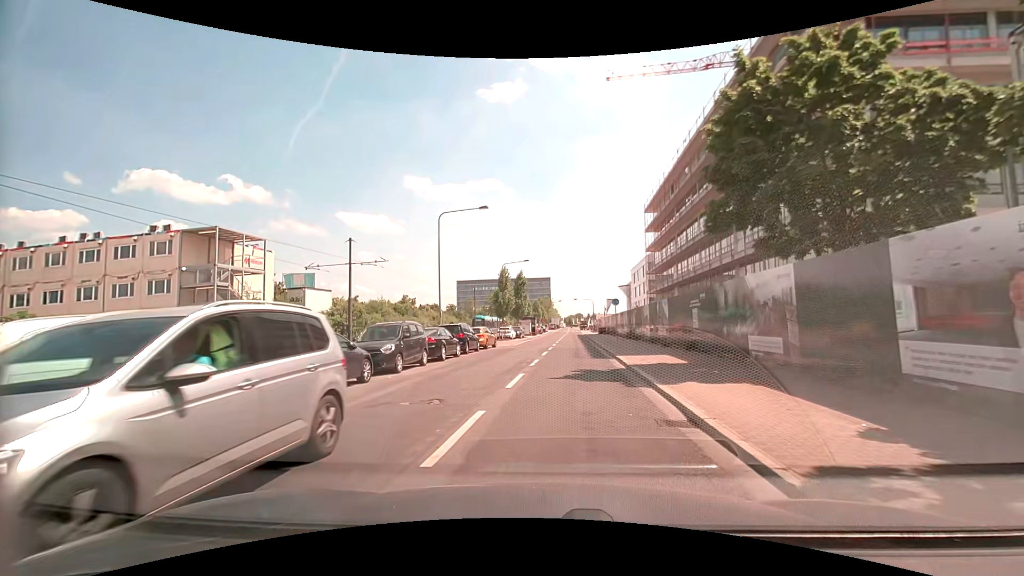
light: Day
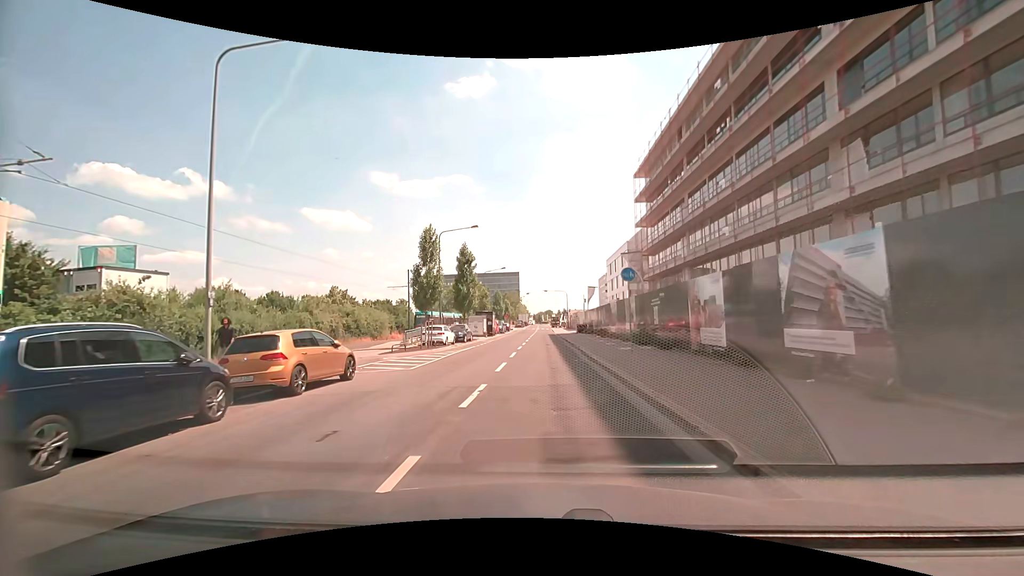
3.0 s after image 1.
(+1.0, +21.4) m; +3°
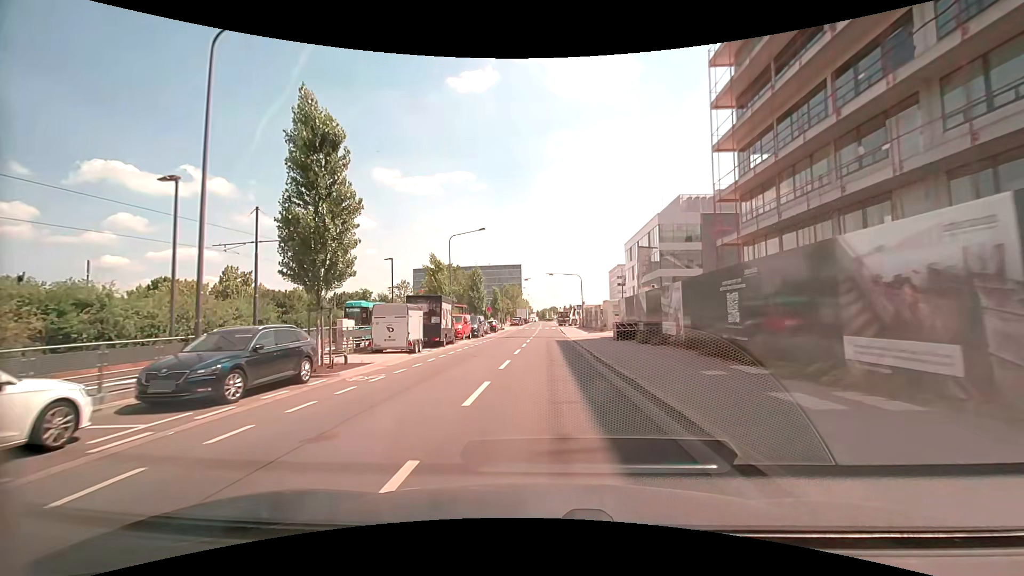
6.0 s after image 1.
(-0.1, +30.8) m; 0°
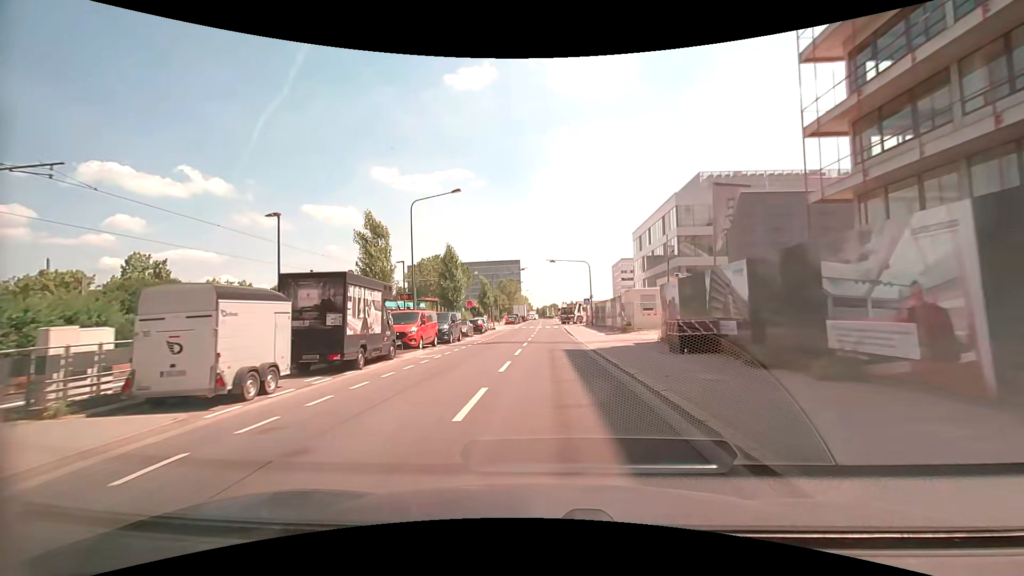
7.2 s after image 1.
(0.0, +13.4) m; 0°
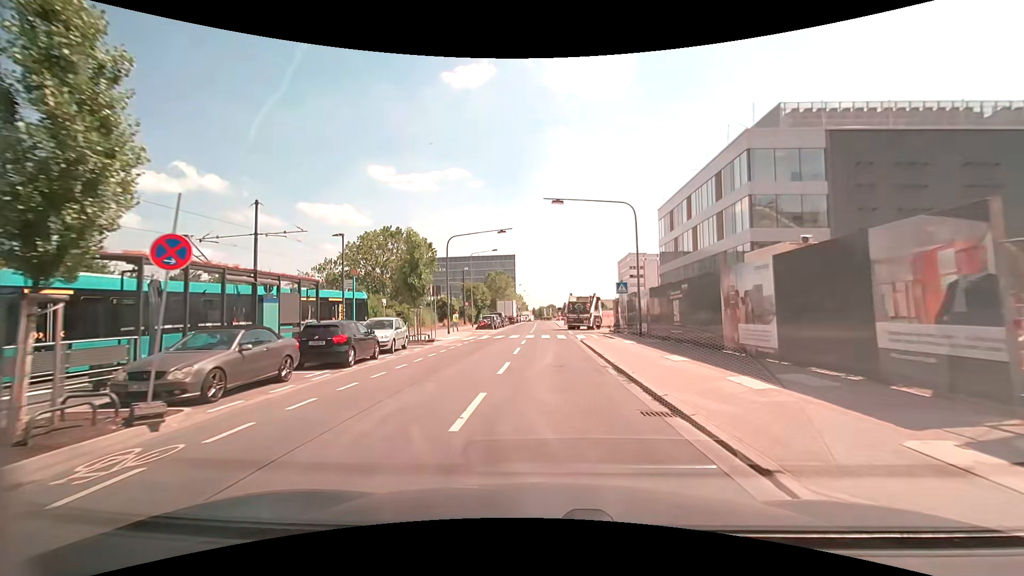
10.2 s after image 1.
(0.0, +30.5) m; 0°
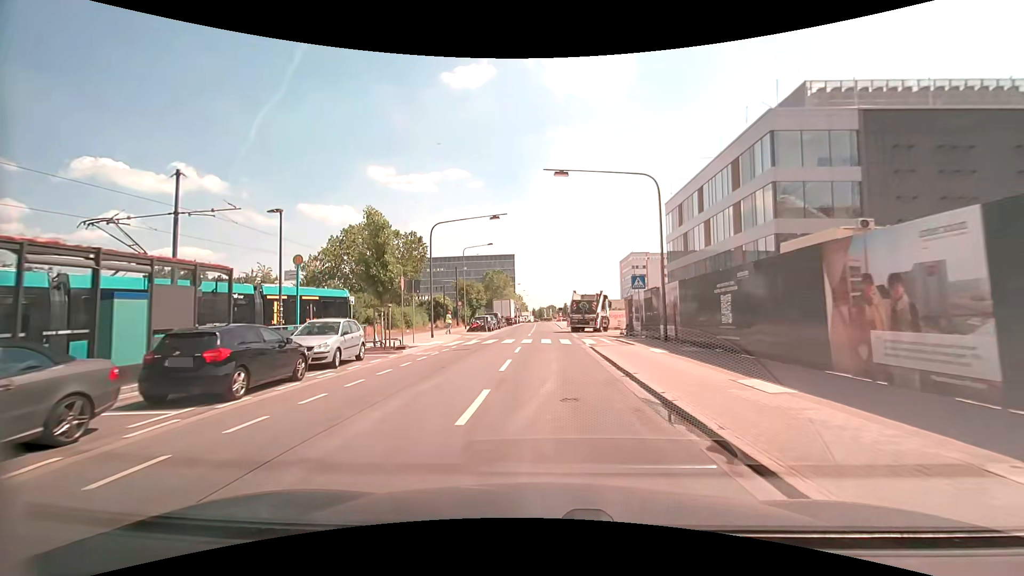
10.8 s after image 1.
(0.0, +5.6) m; 0°
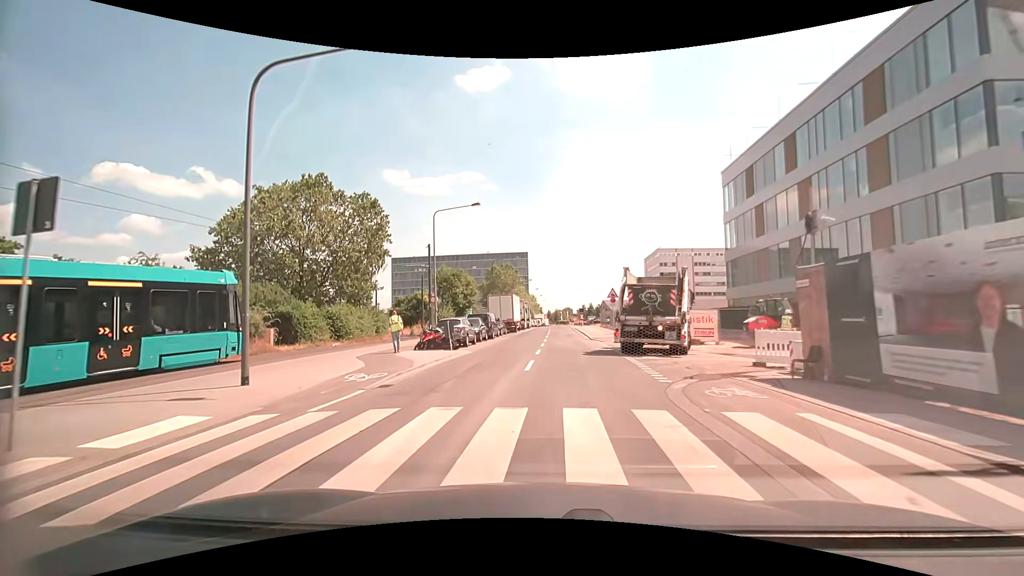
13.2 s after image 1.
(-0.2, +21.6) m; -2°
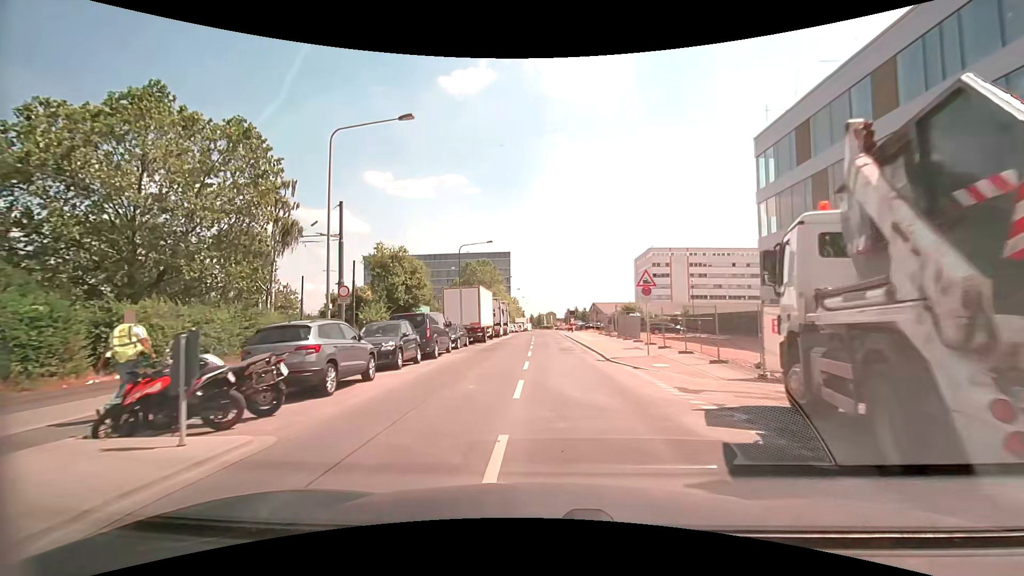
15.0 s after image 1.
(+0.1, +16.0) m; +2°
(0, +10) (+1, +20) (+1, +30) (+1, +40) (+1, +50) (+1, +60) (+1, +70) (+1, +80) (+1, +90) (+1, +100) m
